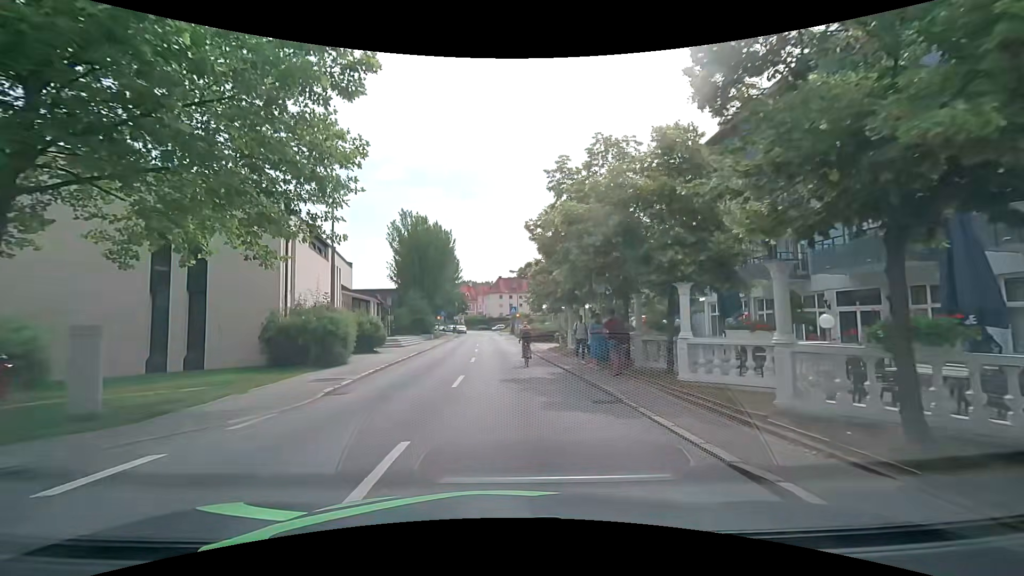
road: tertiary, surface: asphalt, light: Day
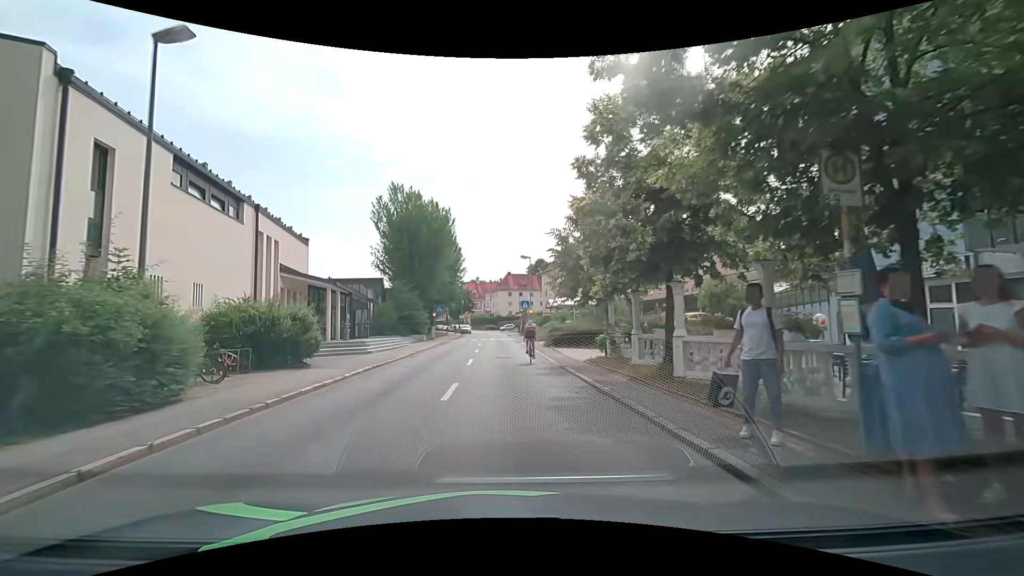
(-0.1, +11.9) m; -1°
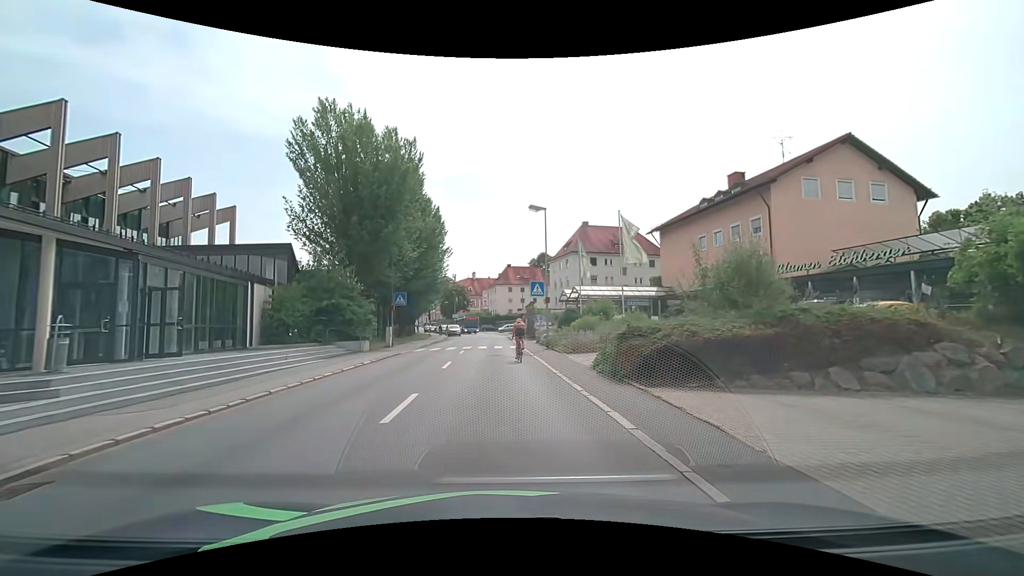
(0.0, +20.2) m; +1°
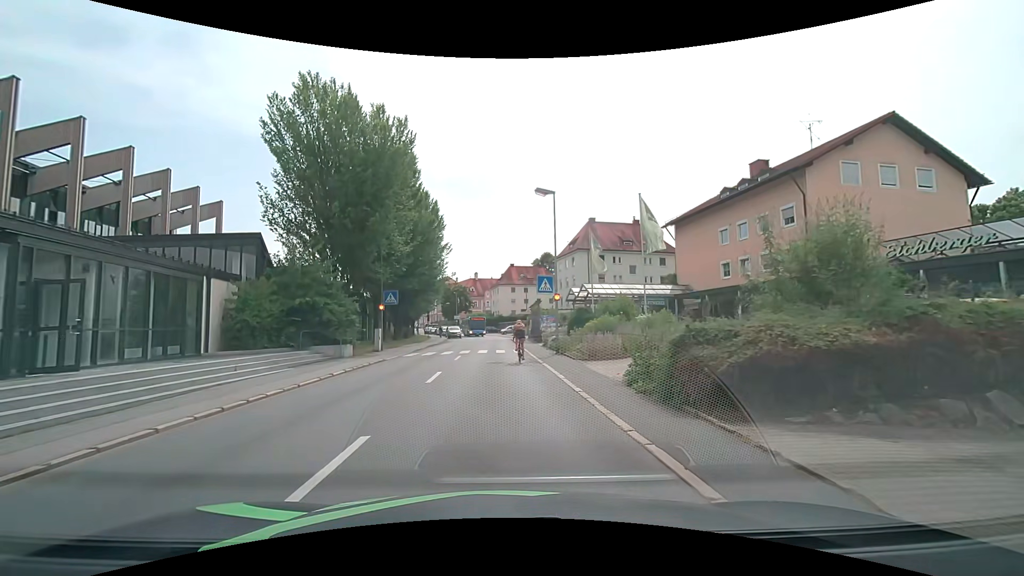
(-0.1, +3.8) m; -1°
(0, +10) (0, +20) (-1, +30) (-1, +40) (-1, +50) (-1, +60) (-1, +70) (-2, +80) (-4, +90) (-6, +100) m
